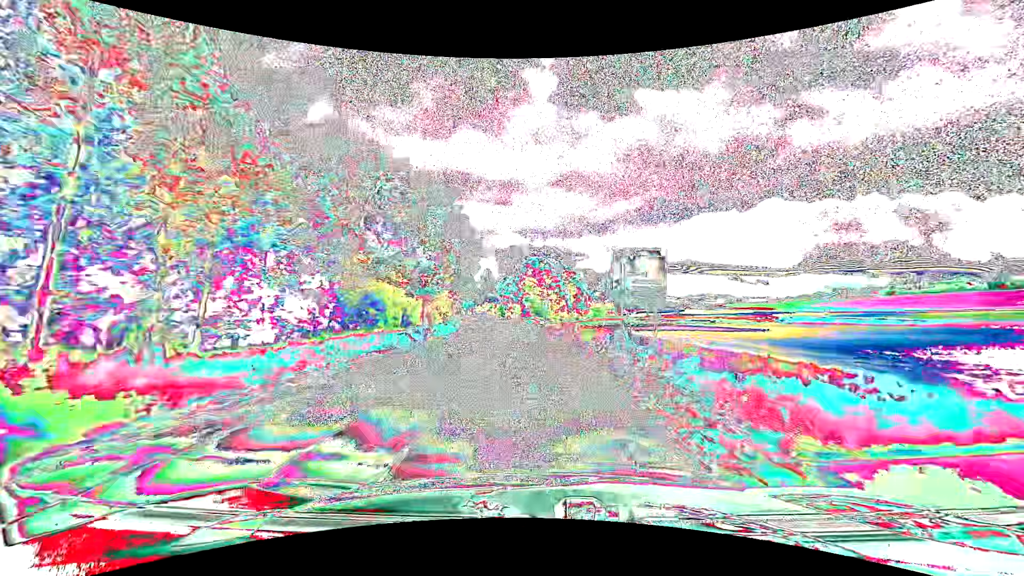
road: secondary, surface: asphalt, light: Day
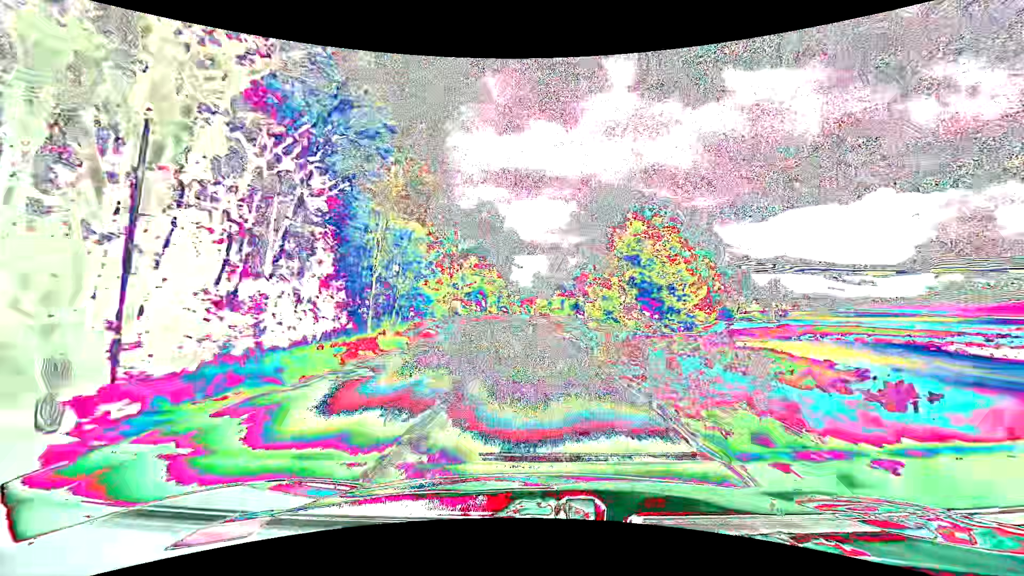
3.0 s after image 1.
(-4.6, +68.0) m; -8°
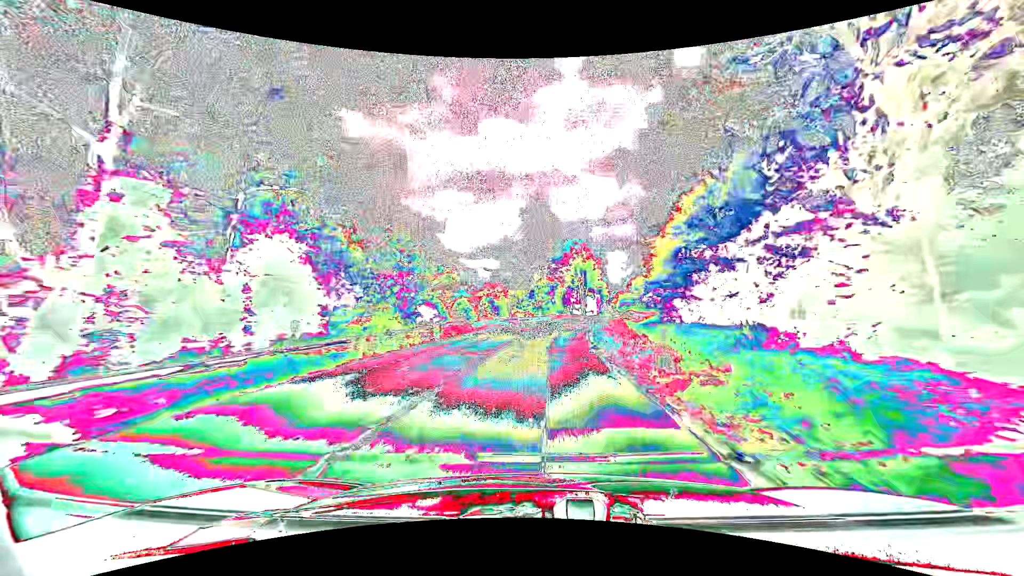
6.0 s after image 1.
(-0.7, +67.2) m; +3°
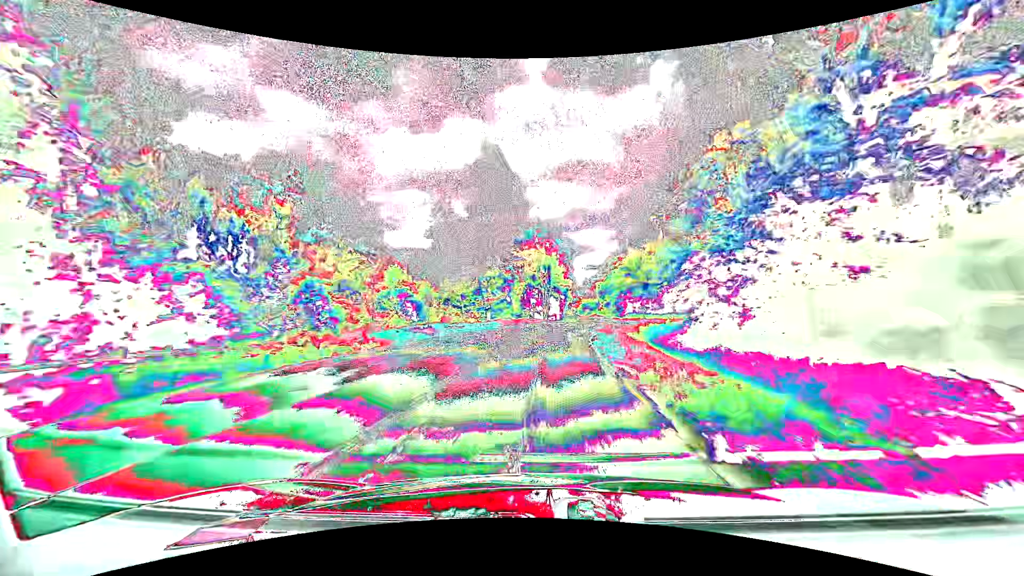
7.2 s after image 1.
(+1.0, +26.7) m; +5°
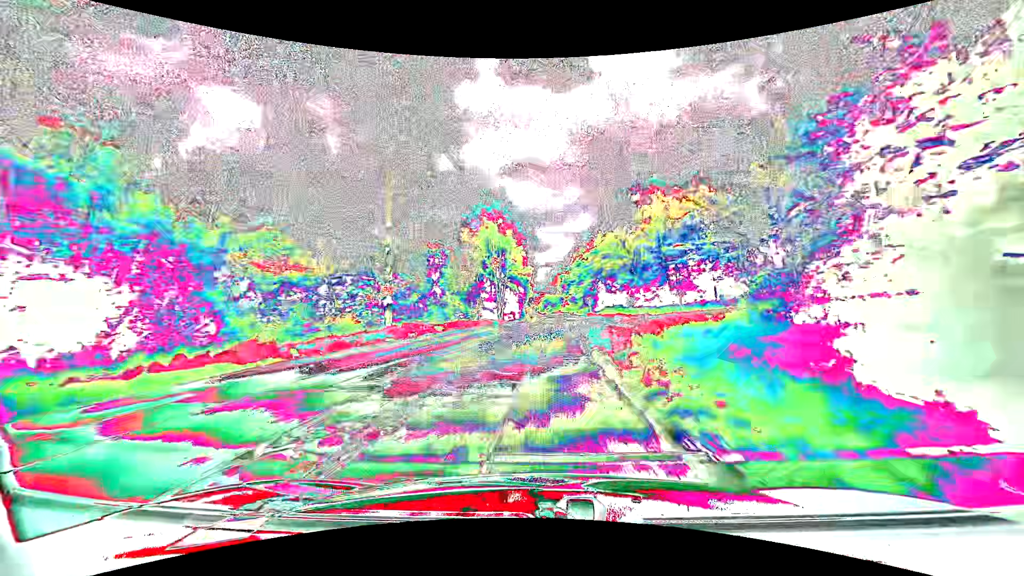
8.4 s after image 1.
(+1.3, +27.1) m; +5°
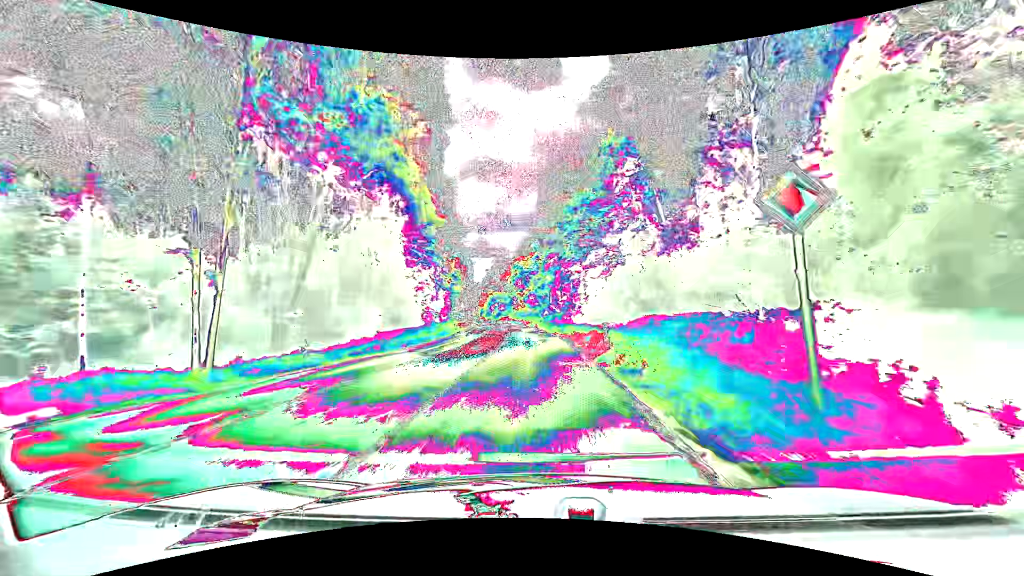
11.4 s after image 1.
(+4.3, +69.8) m; +5°
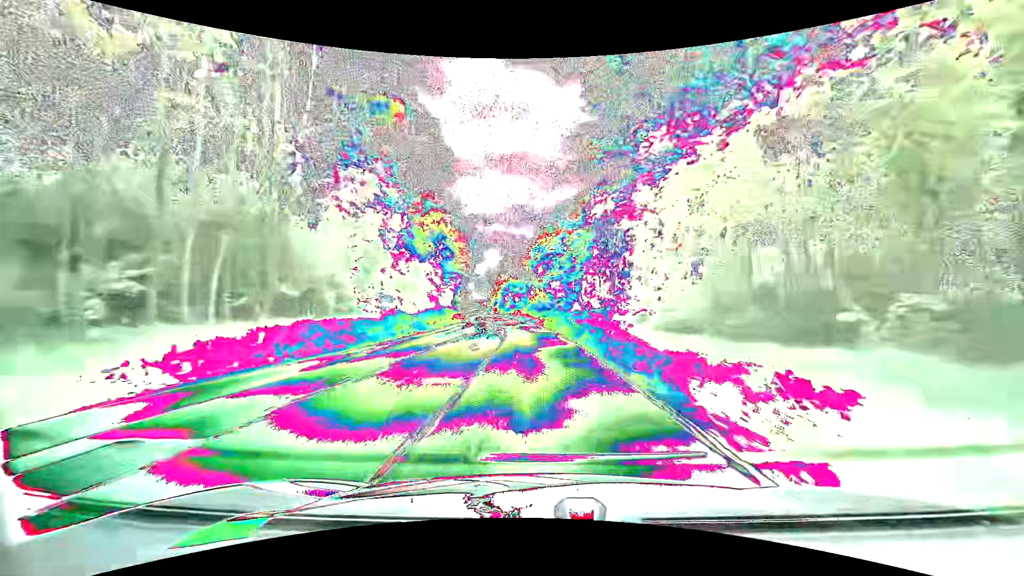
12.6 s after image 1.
(-0.4, +28.5) m; -2°
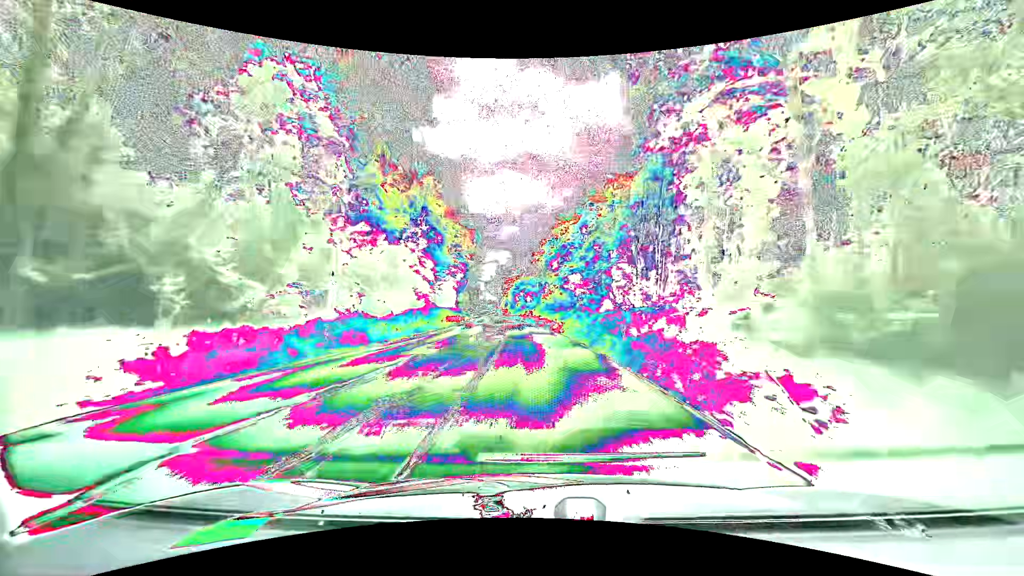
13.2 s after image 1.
(-0.1, +14.4) m; -2°
